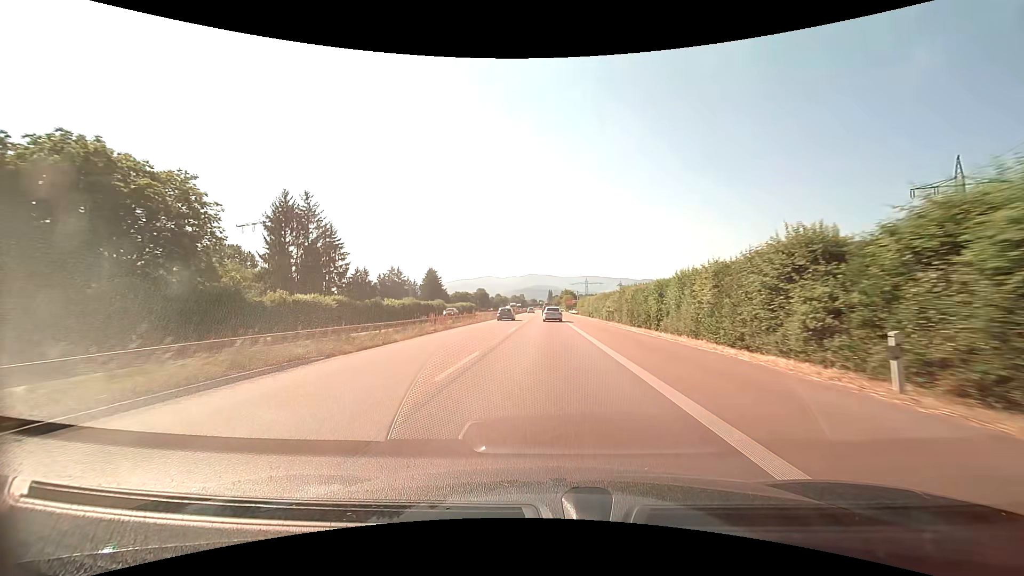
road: trunk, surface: asphalt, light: Day
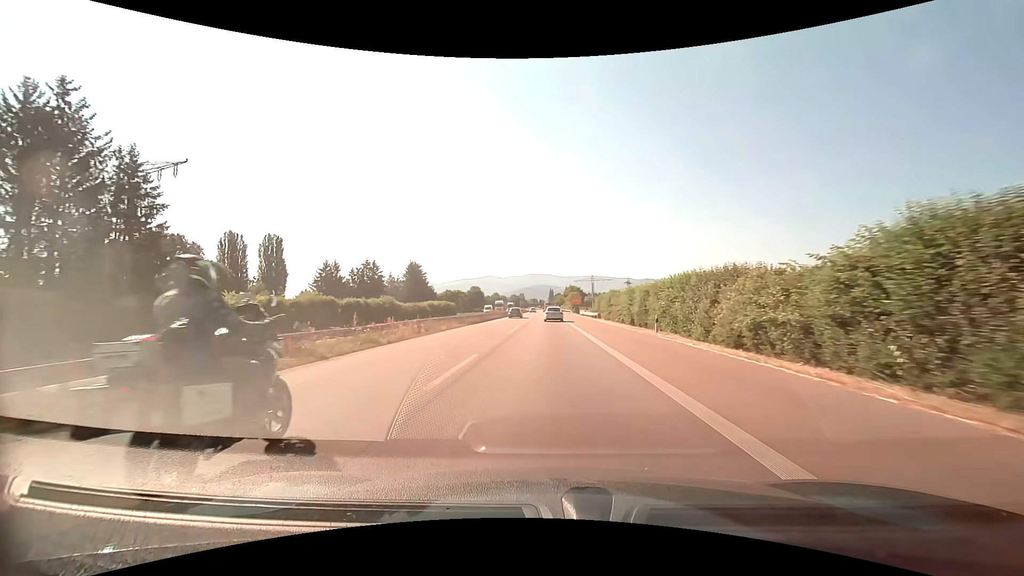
(0.0, +37.0) m; 0°
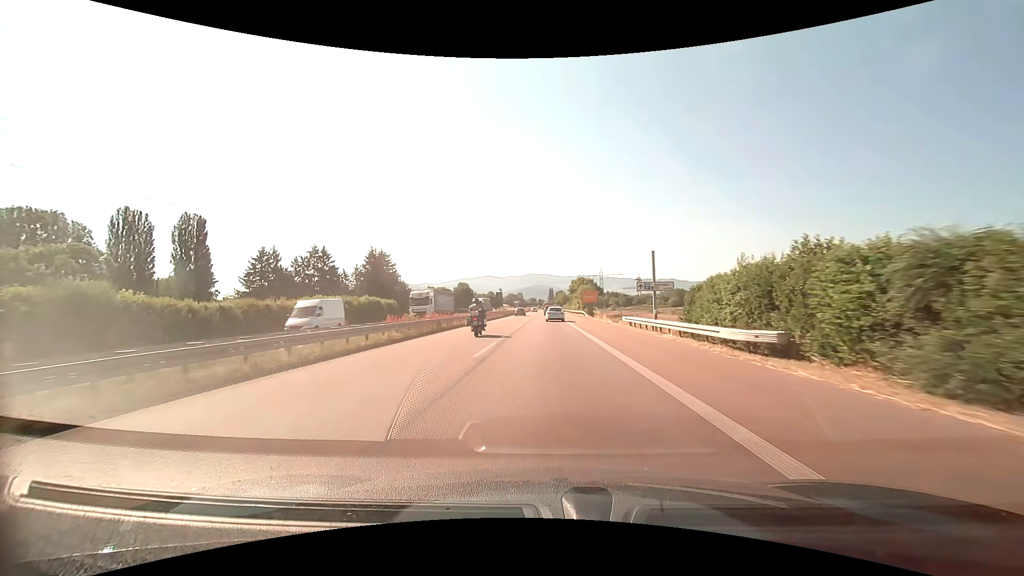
(-0.1, +49.0) m; 0°
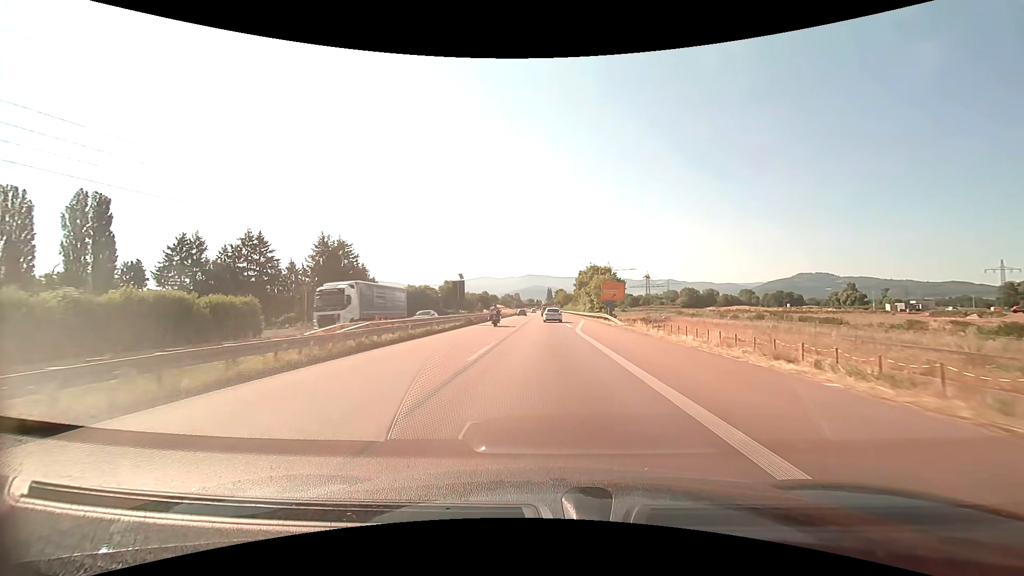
(+0.1, +36.7) m; 0°
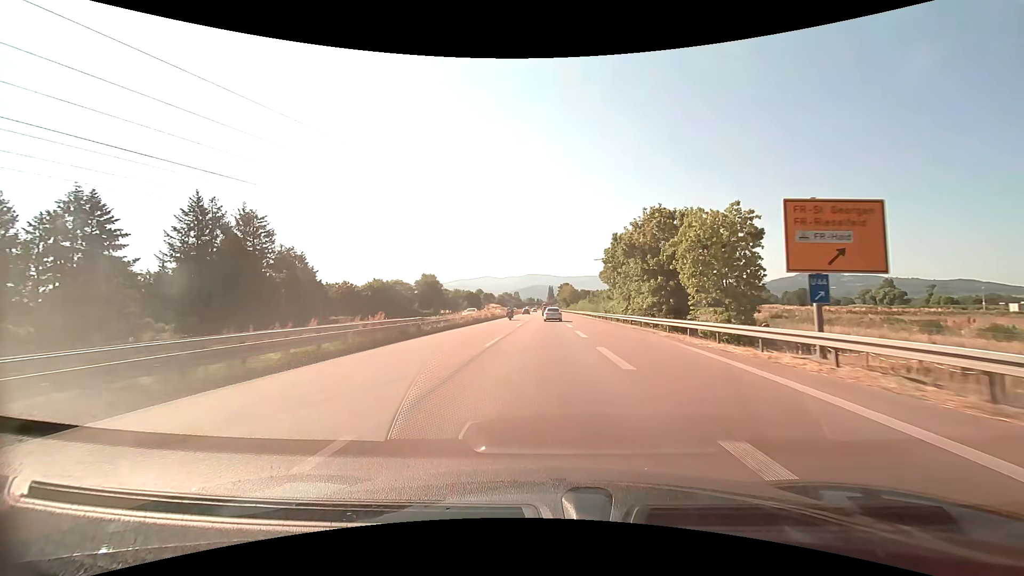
(-0.1, +49.7) m; 0°
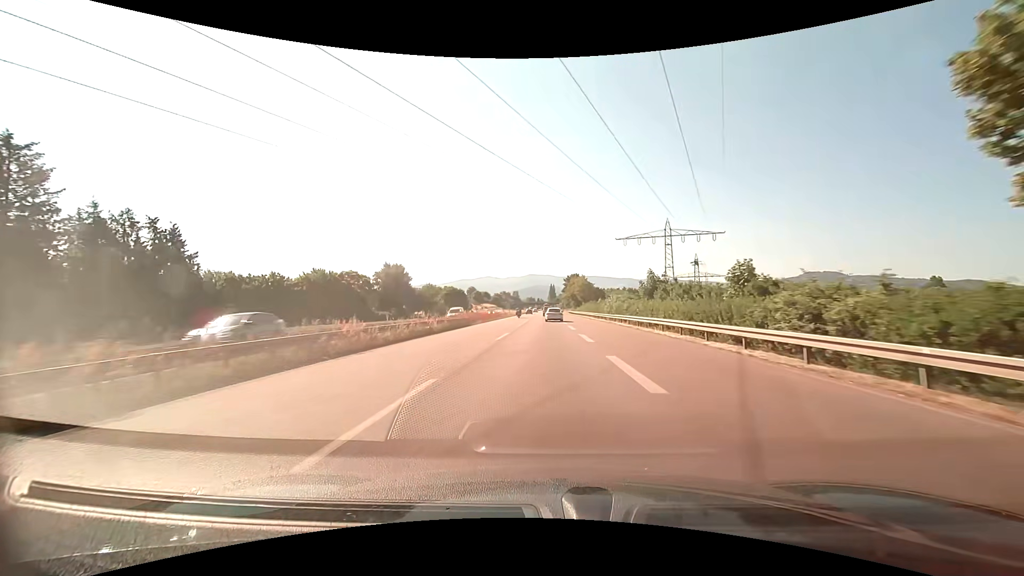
(0.0, +51.0) m; 0°
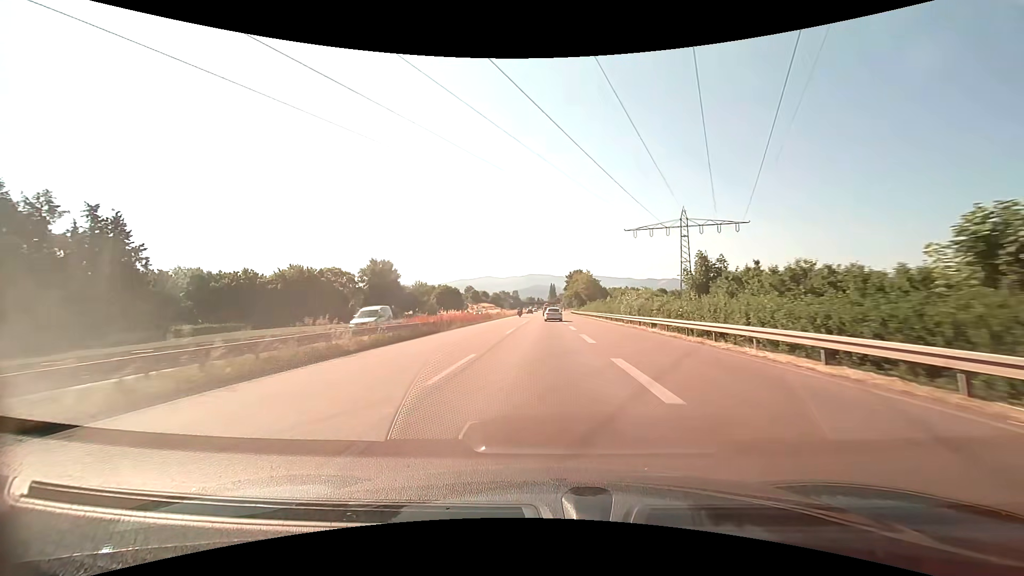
(0.0, +12.9) m; 0°
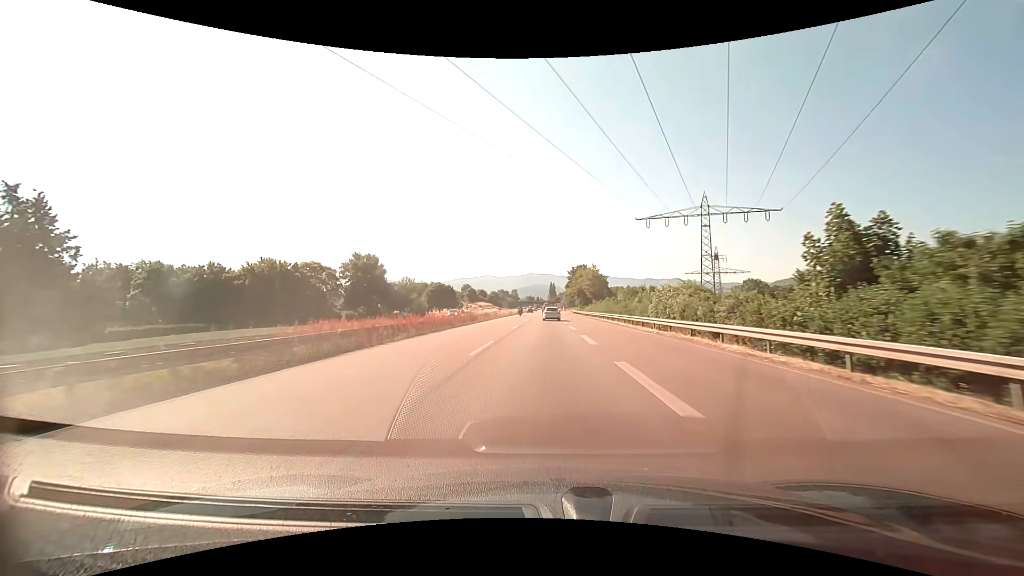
(0.0, +13.0) m; 0°
